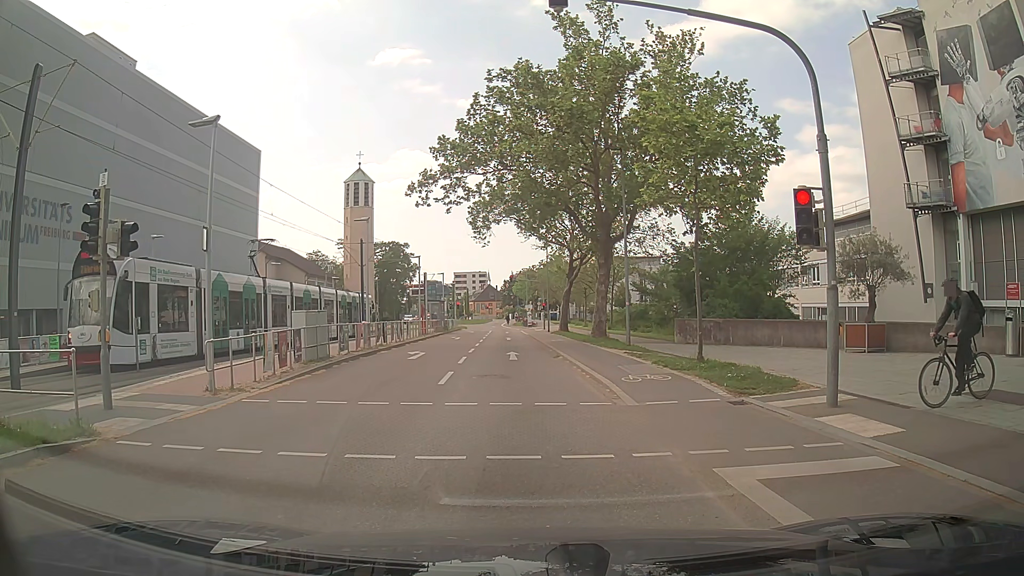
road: secondary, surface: asphalt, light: Day
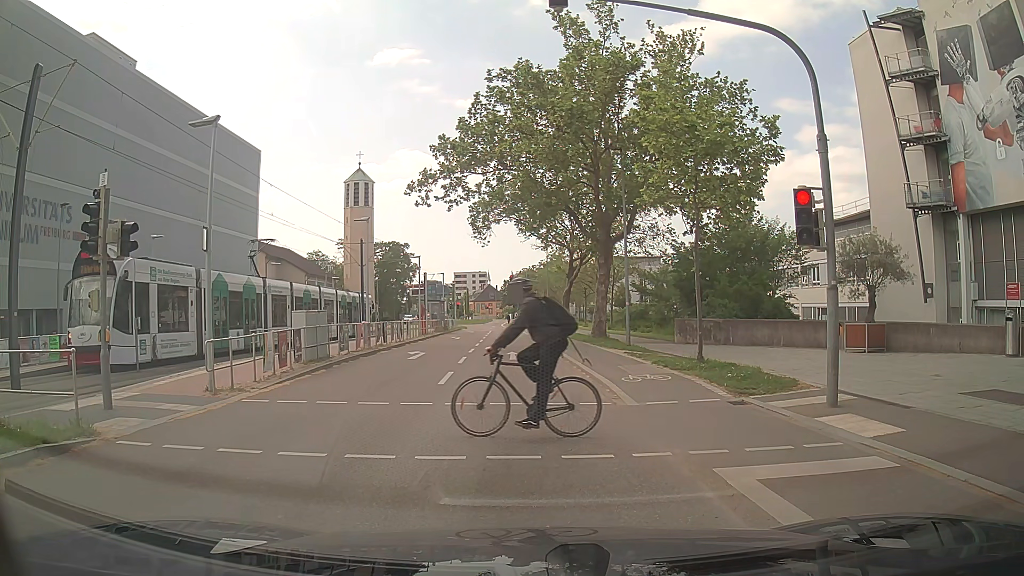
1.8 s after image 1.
(0.0, 0.0) m; 0°
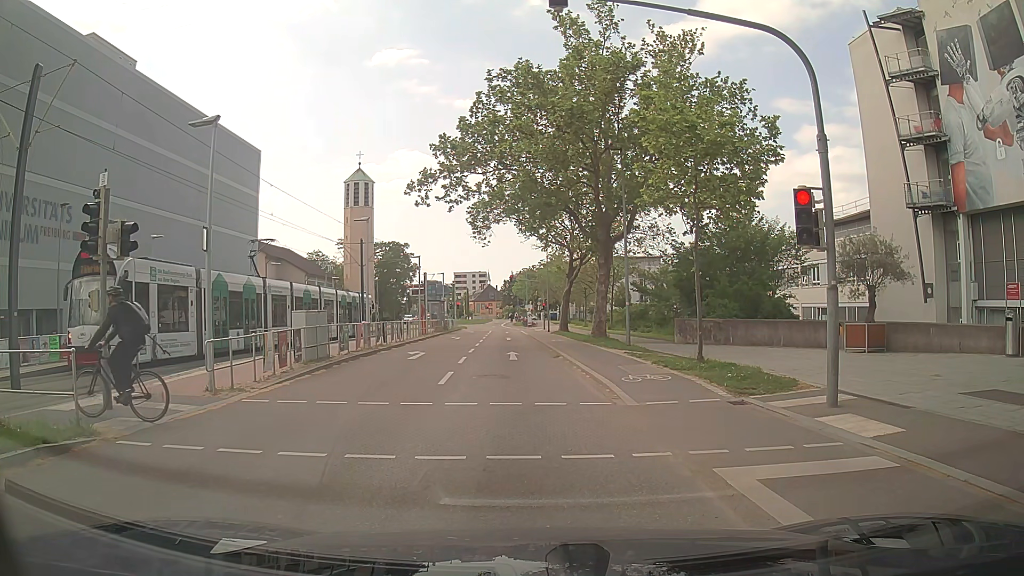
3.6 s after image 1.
(0.0, 0.0) m; 0°
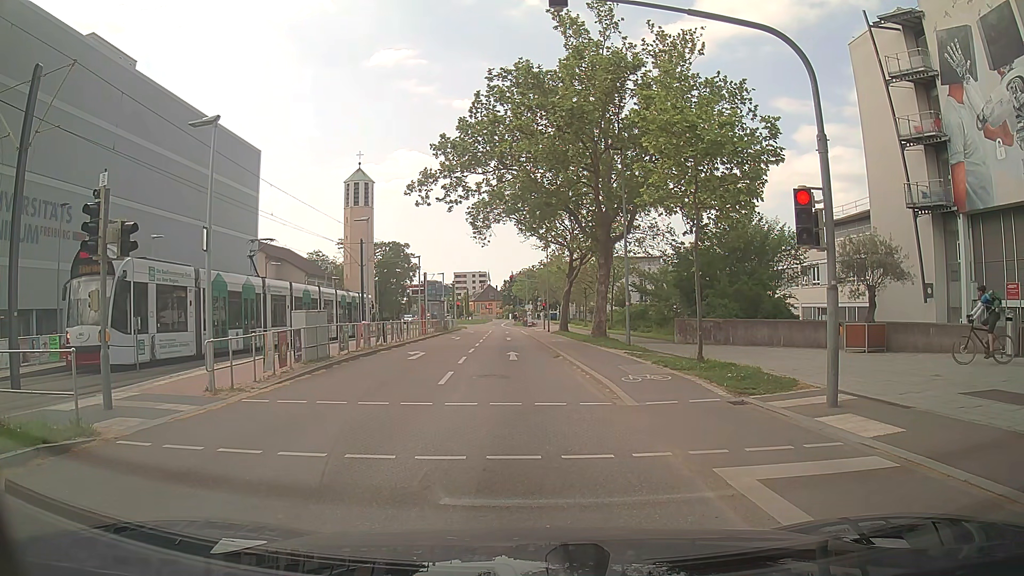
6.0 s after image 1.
(0.0, 0.0) m; 0°
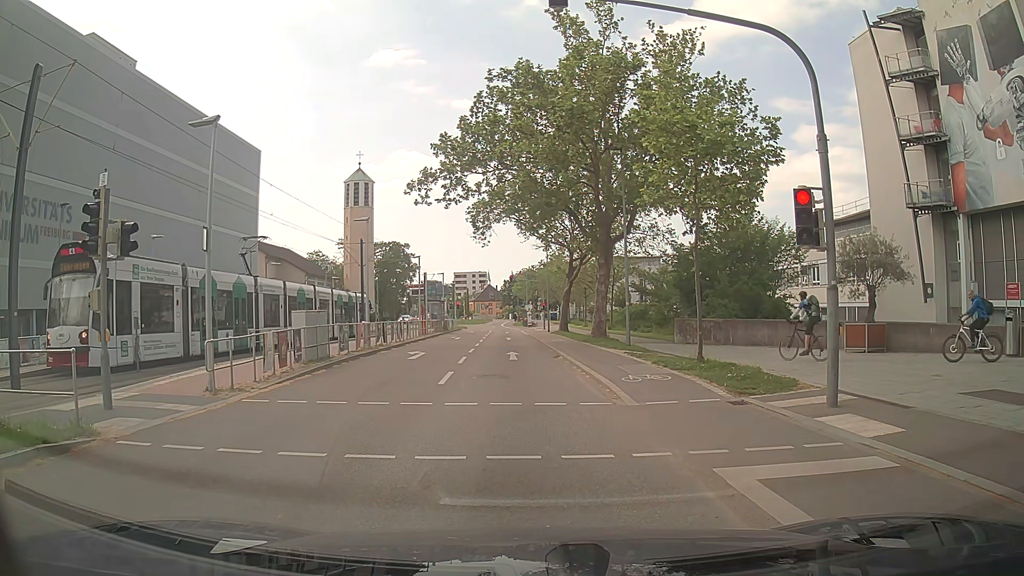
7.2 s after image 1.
(0.0, 0.0) m; 0°
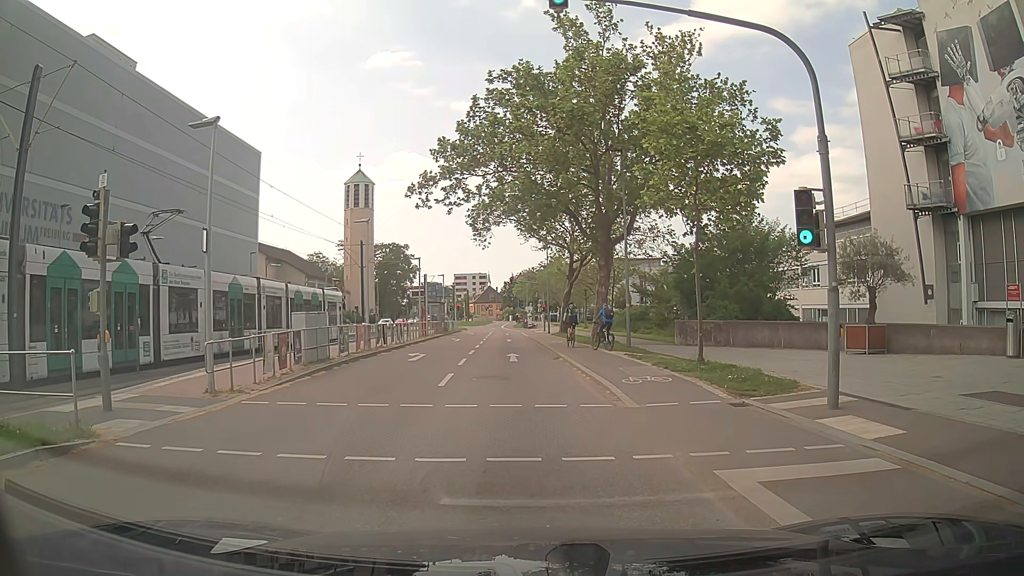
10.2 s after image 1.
(0.0, 0.0) m; 0°
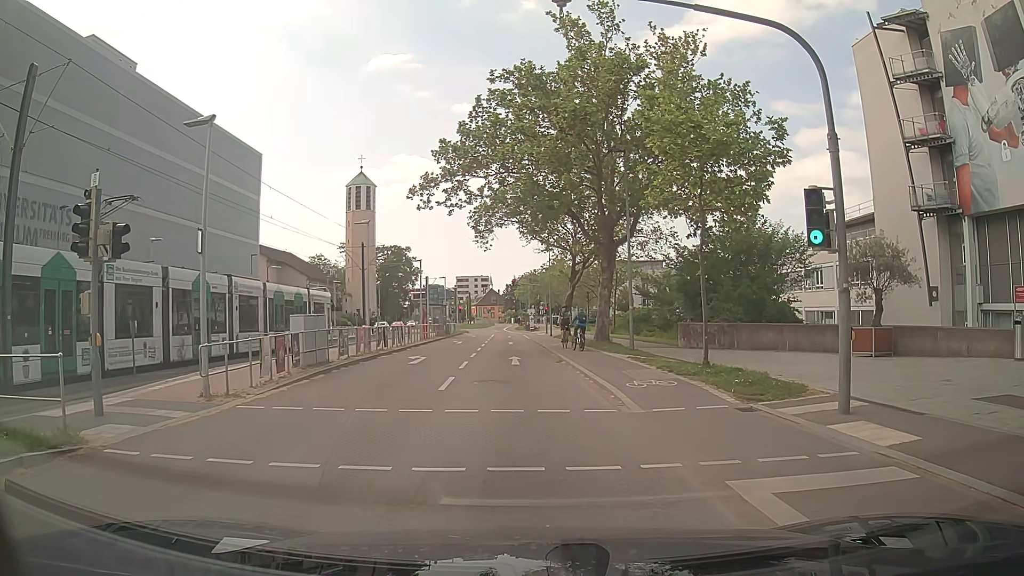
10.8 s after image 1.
(0.0, +0.4) m; 0°
